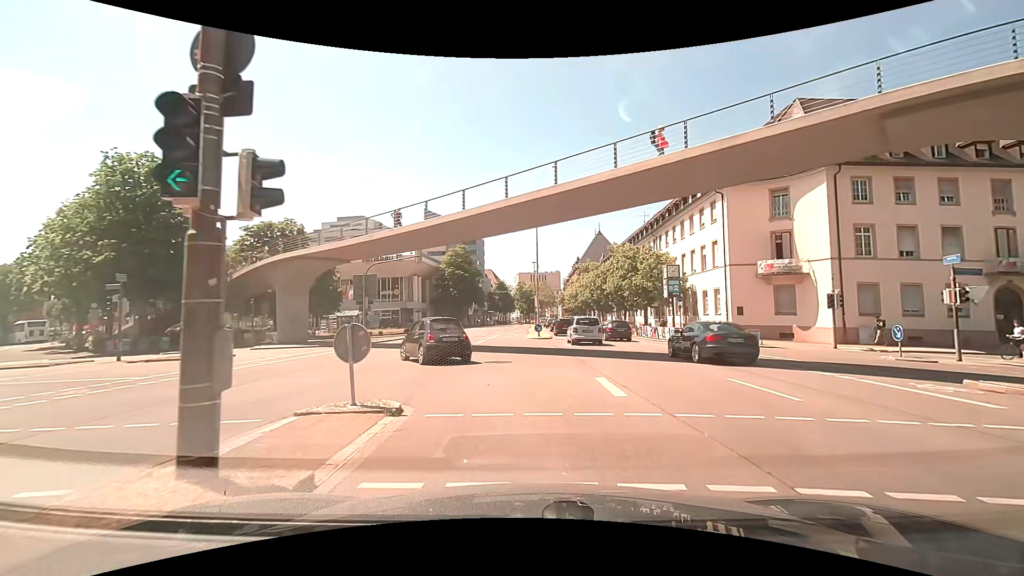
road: primary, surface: asphalt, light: Day
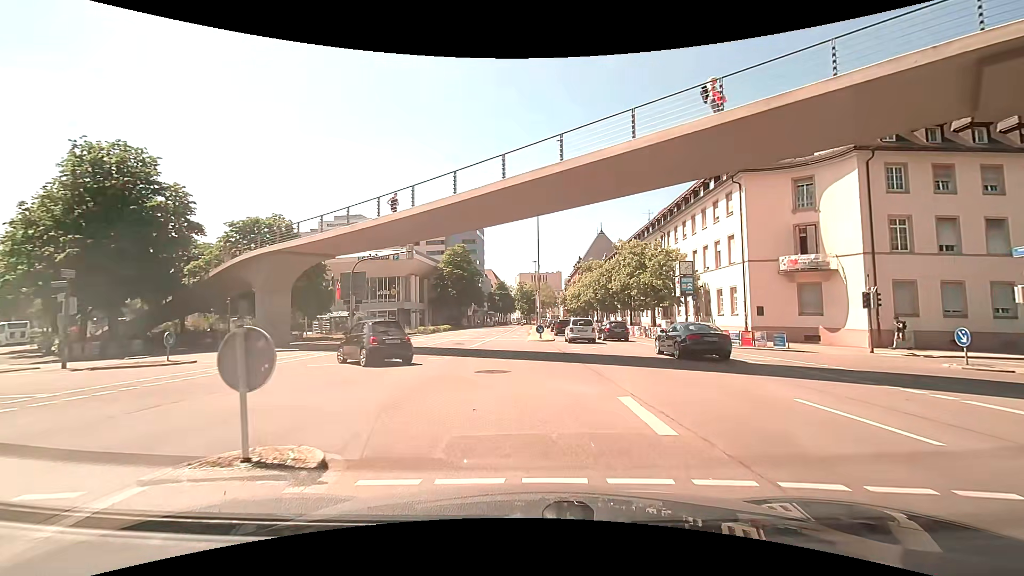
(0.0, +2.9) m; 0°
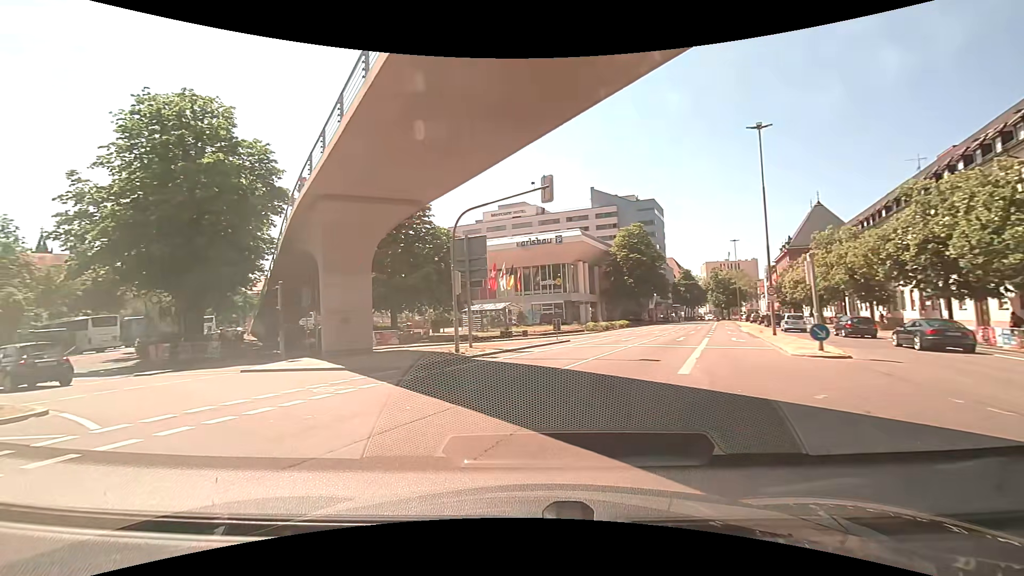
(-1.9, +15.7) m; -21°
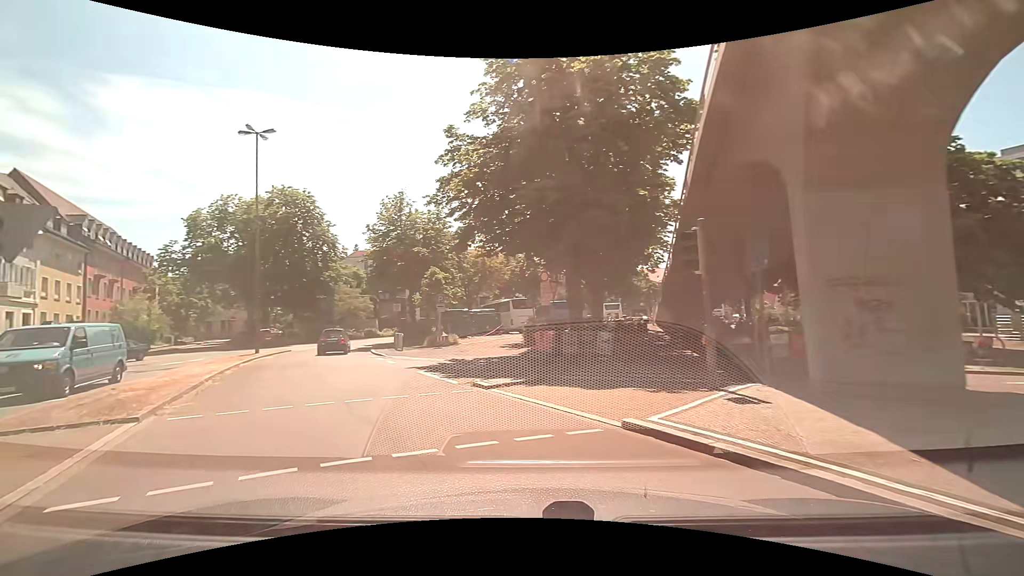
(-4.9, +11.7) m; -44°
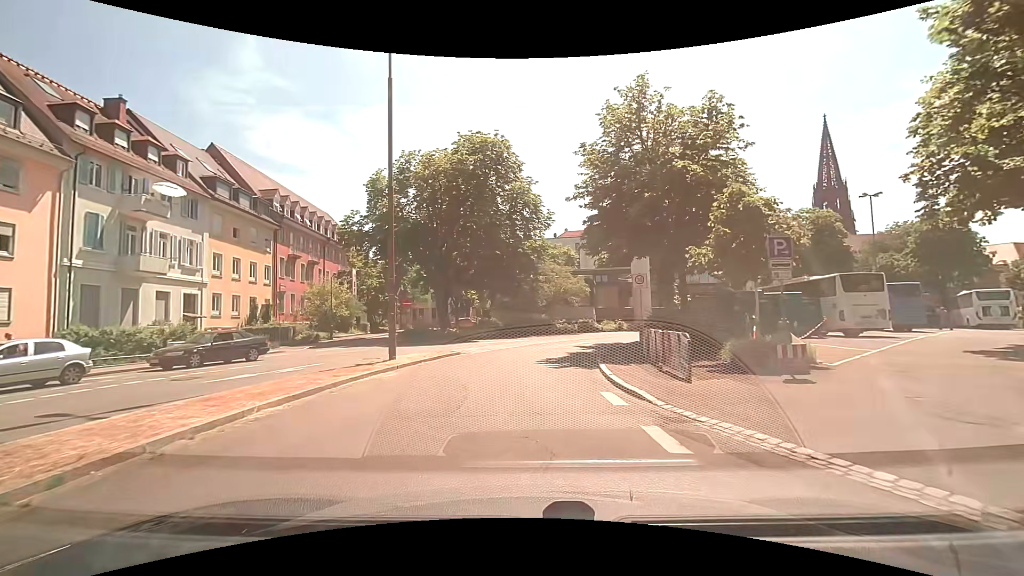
(-4.9, +17.4) m; -22°
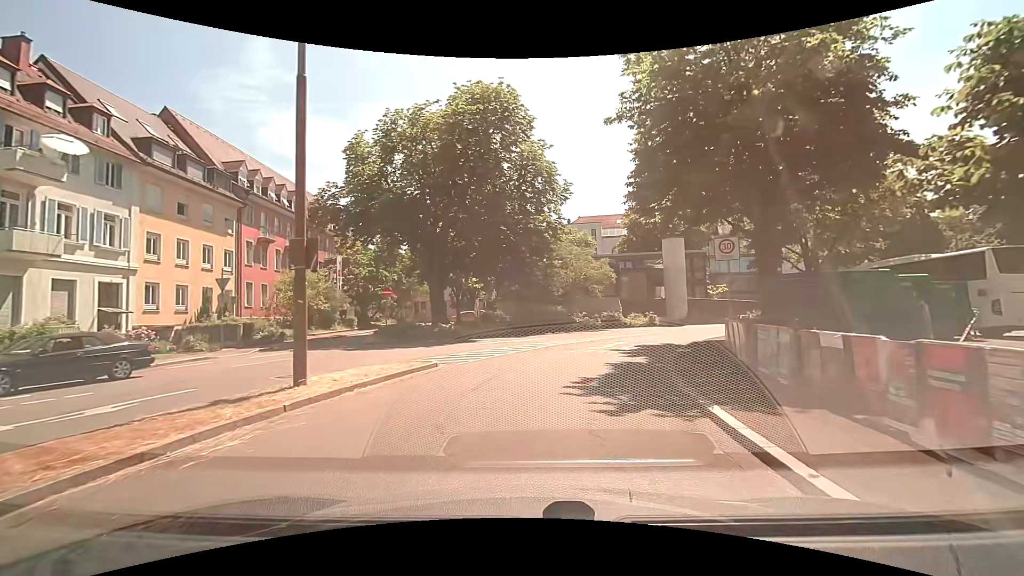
(-0.2, +7.7) m; -2°
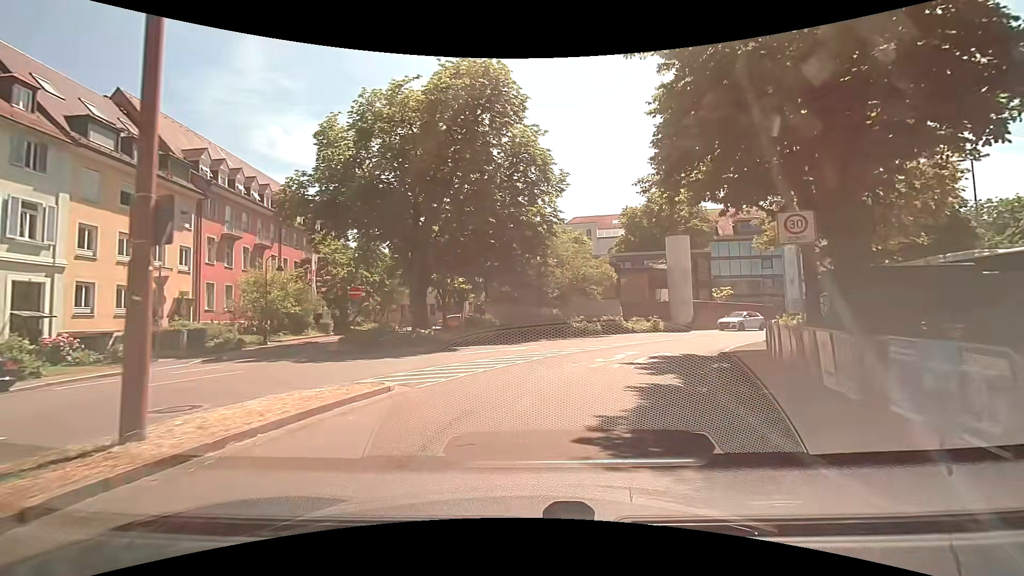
(0.0, +3.6) m; +2°
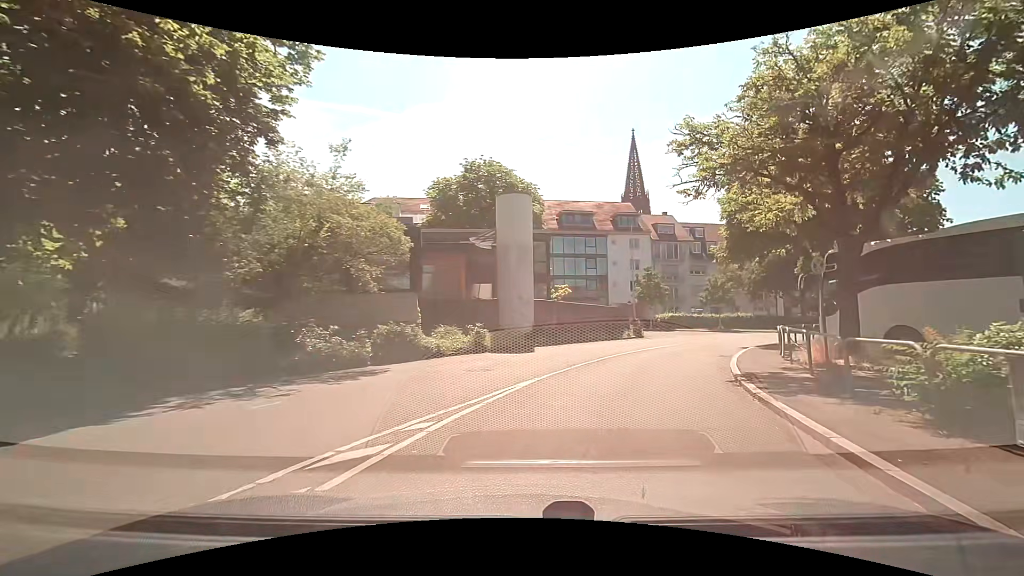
(+2.7, +16.9) m; +21°
